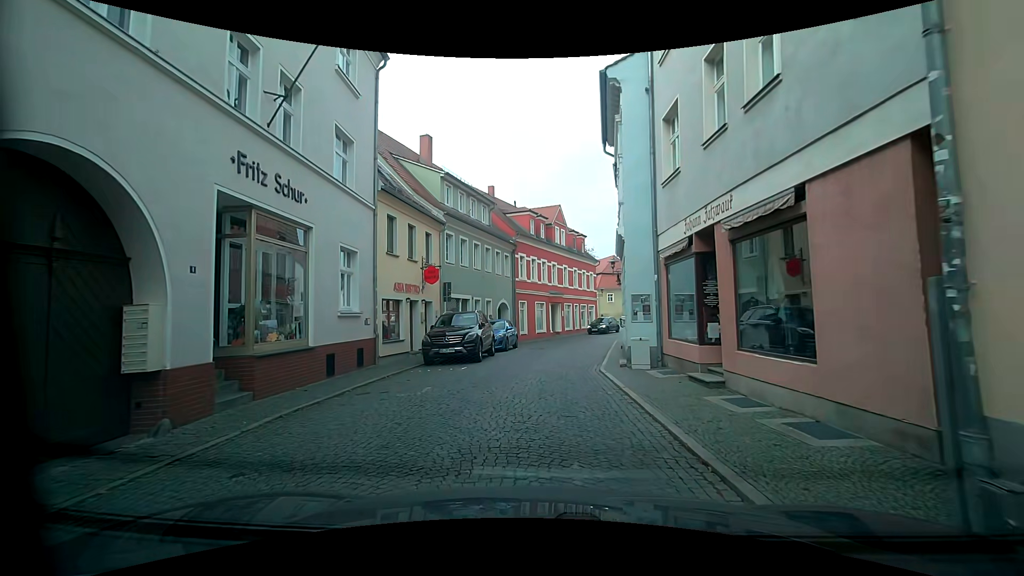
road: residential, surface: sett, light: Day
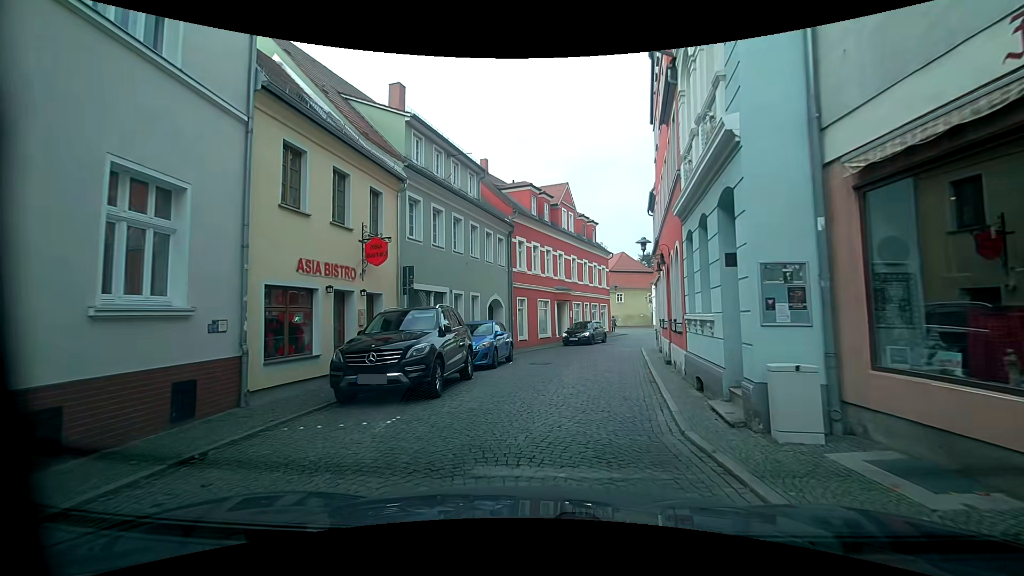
(+0.1, +7.6) m; -1°
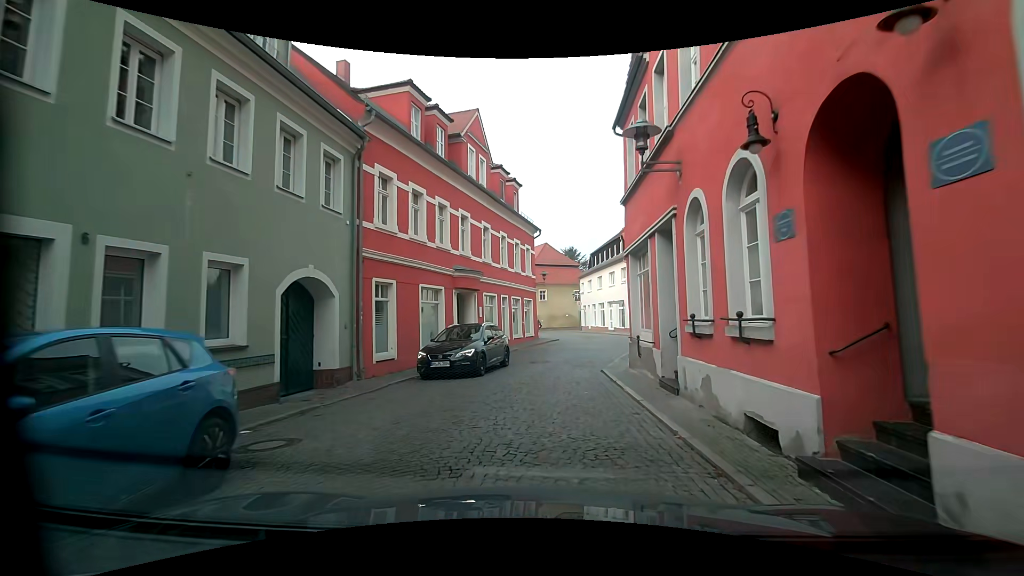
(+1.3, +12.9) m; +9°
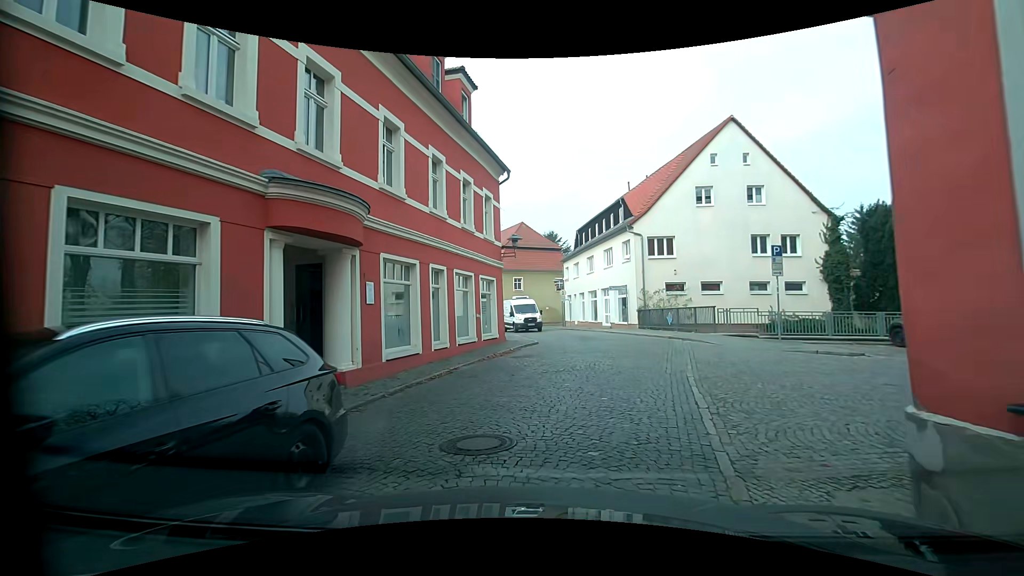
(+0.9, +11.6) m; +5°
